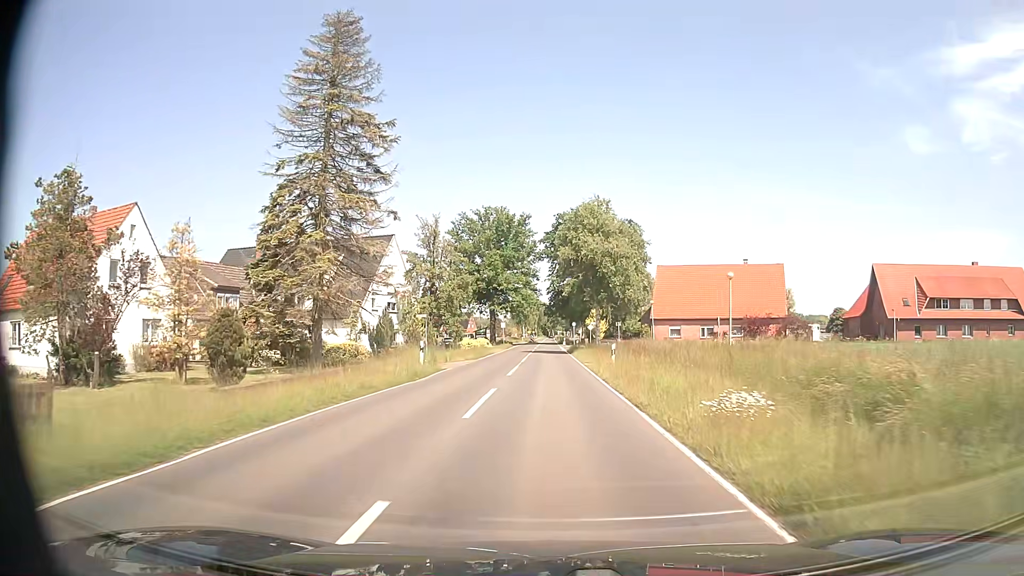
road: secondary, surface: asphalt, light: Day
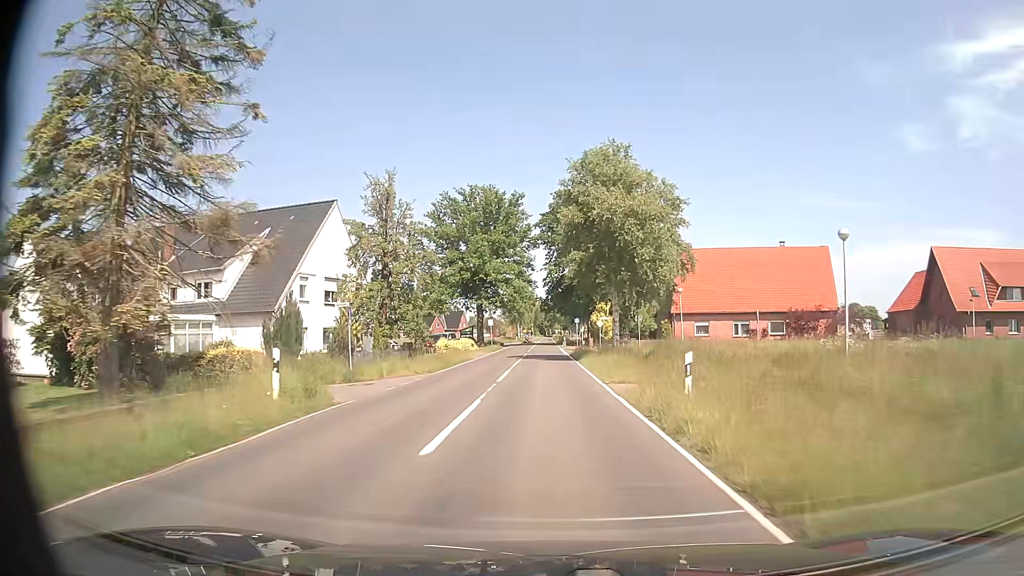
(0.0, +15.2) m; 0°
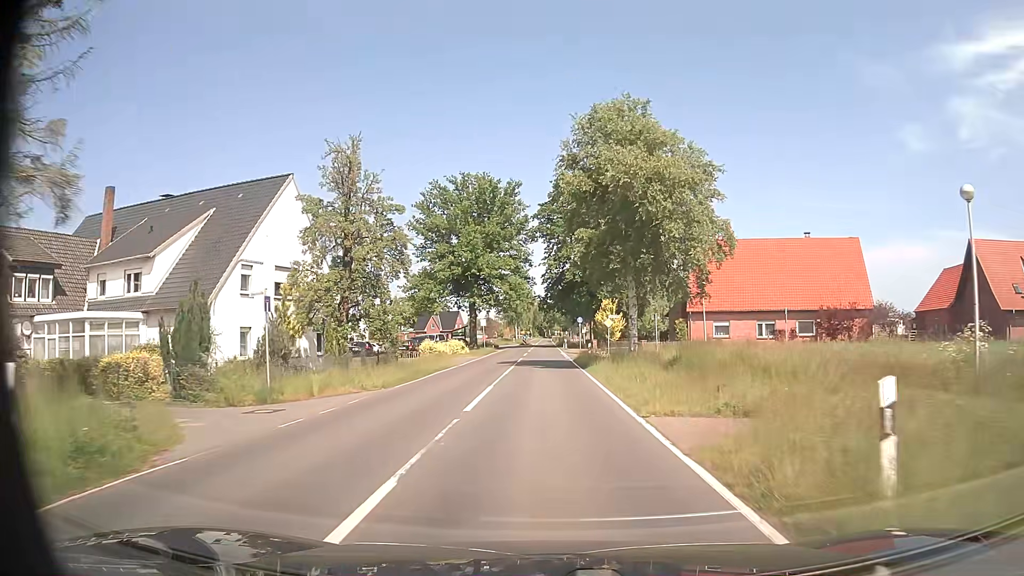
(0.0, +7.6) m; 0°
(0, +10) (0, +20) (0, +30) (0, +40) (0, +50) (0, +60) (0, +70) (0, +80) (0, +90) (0, +100) m
